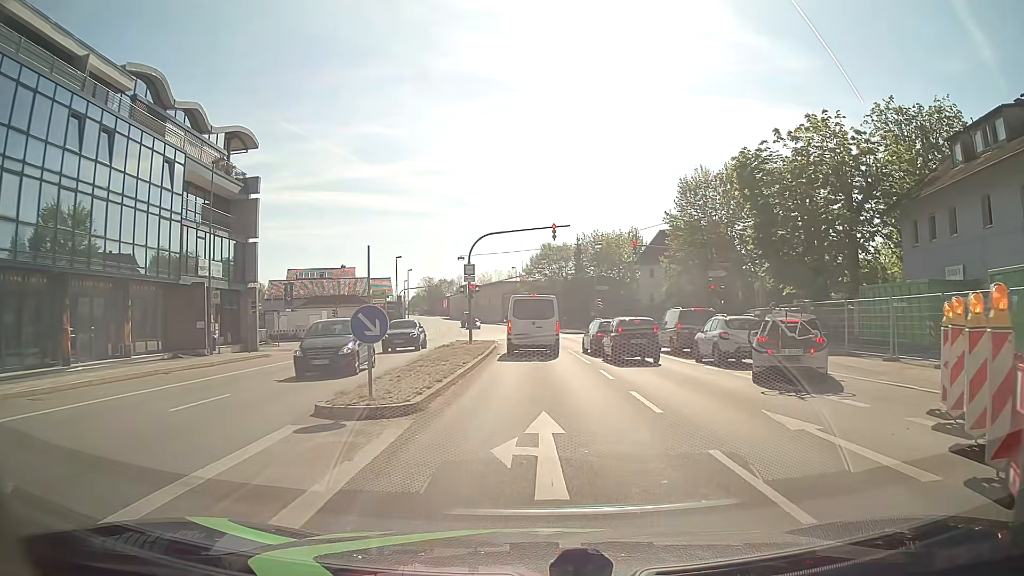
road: primary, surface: asphalt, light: Day
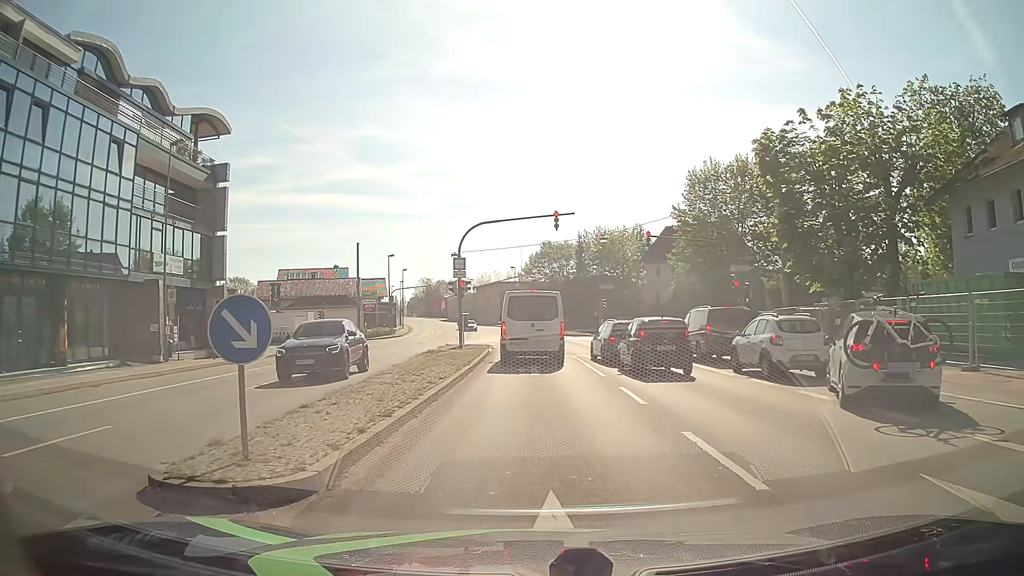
(0.0, +4.5) m; -1°
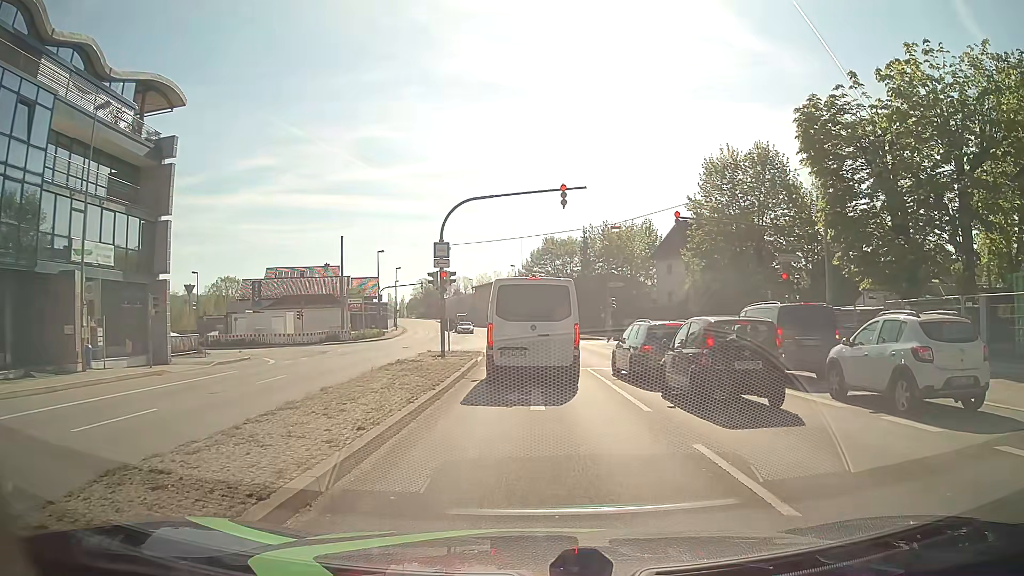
(+0.1, +6.5) m; 0°
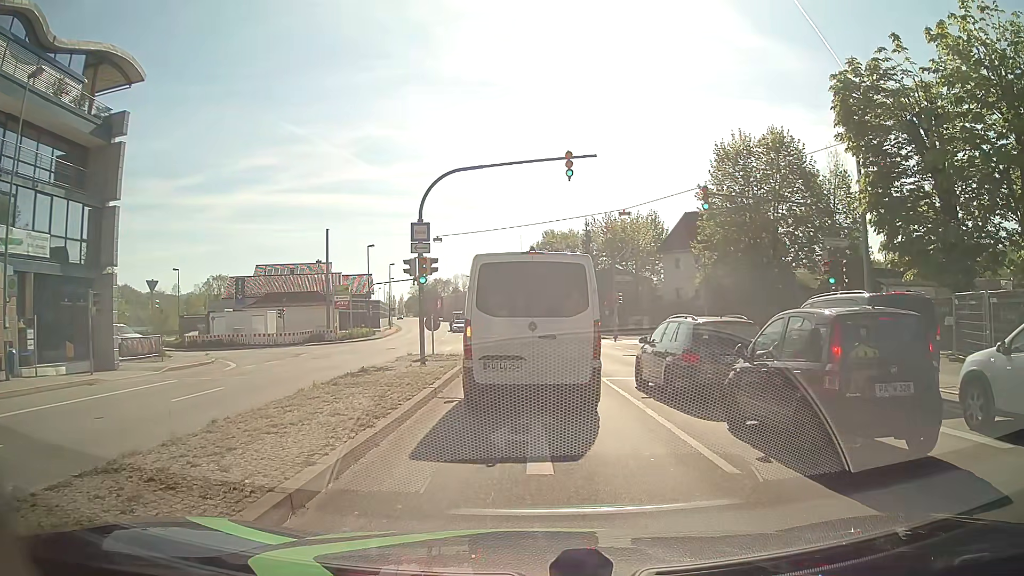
(+0.1, +4.5) m; +1°
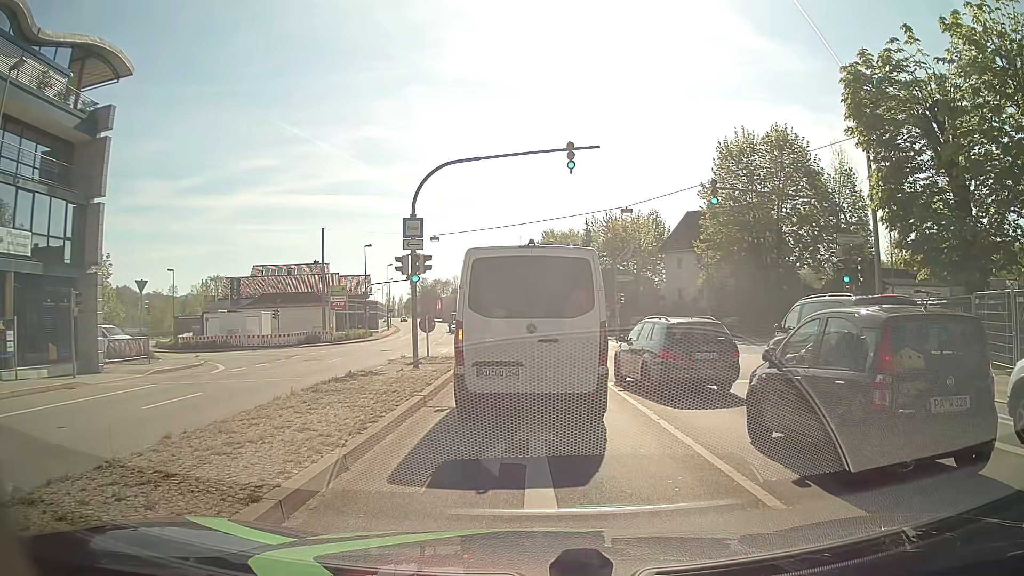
(0.0, +1.2) m; 0°
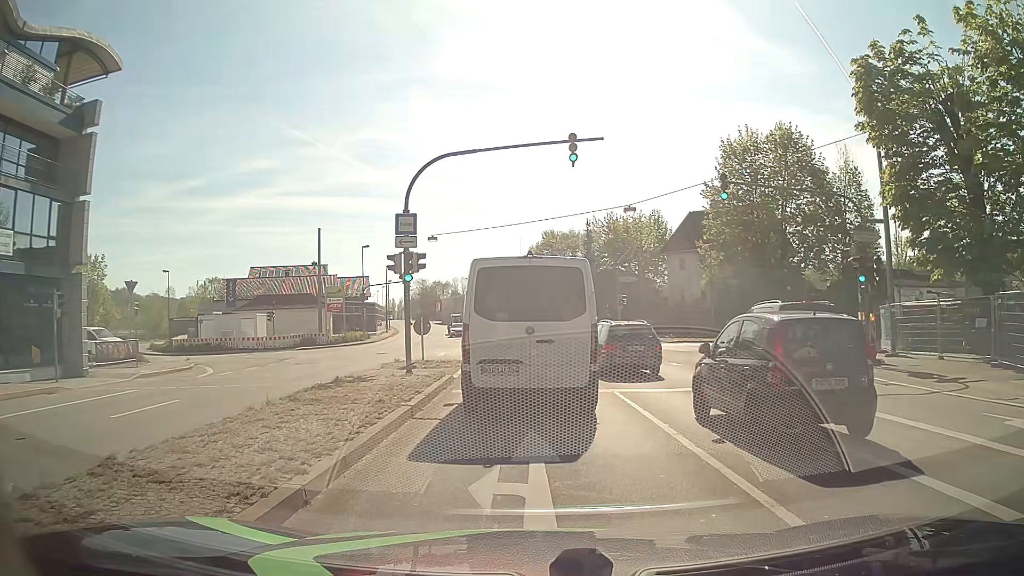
(0.0, +1.2) m; 0°
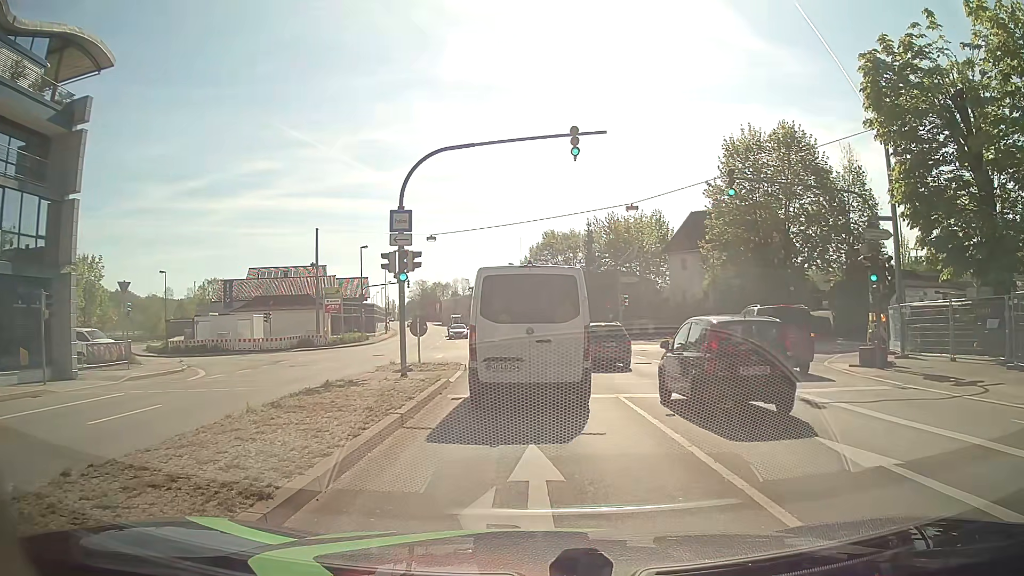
(0.0, +0.8) m; 0°
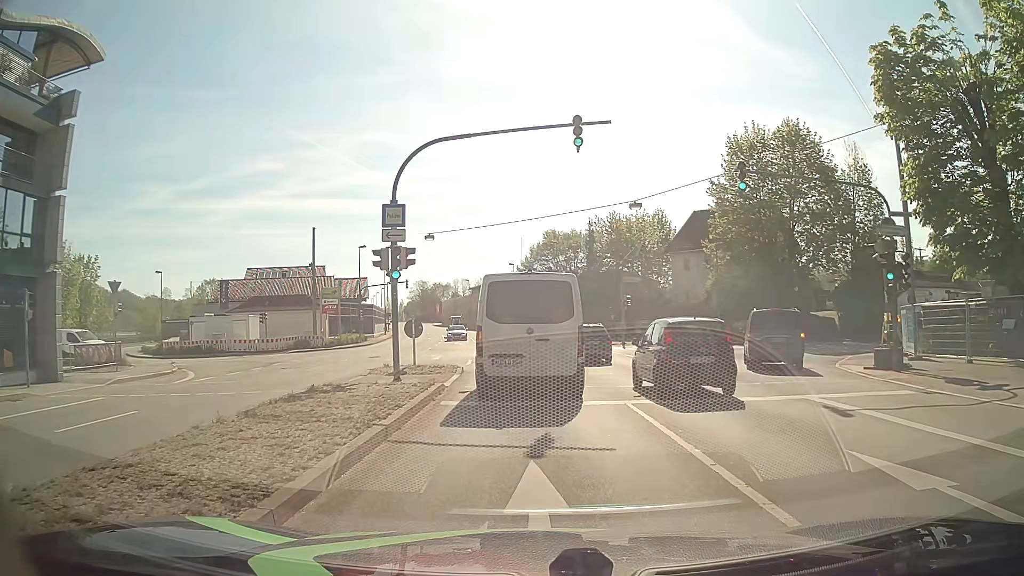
(0.0, +1.1) m; 0°
